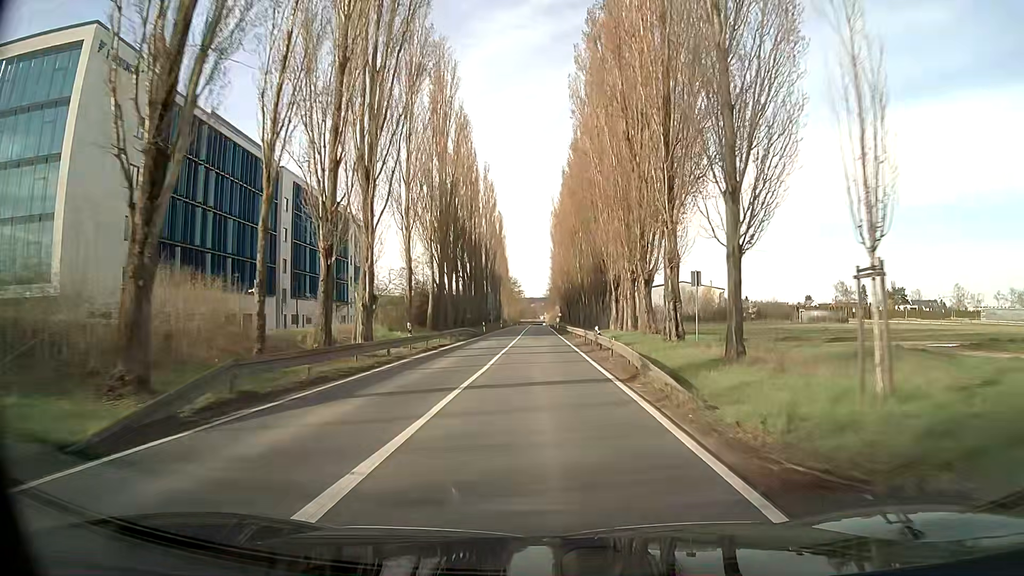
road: tertiary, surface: asphalt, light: Day
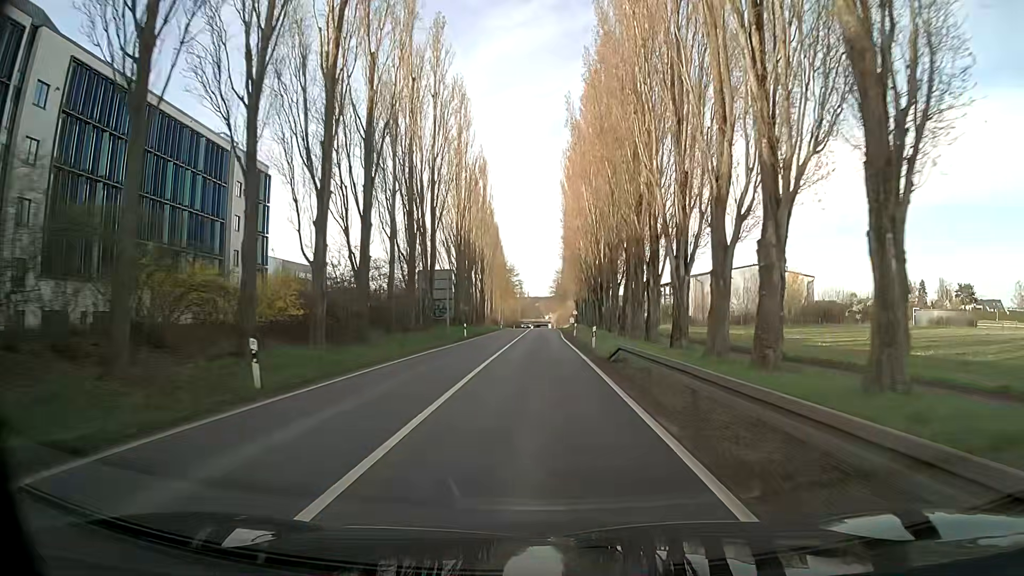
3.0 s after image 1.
(-0.2, +52.8) m; 0°
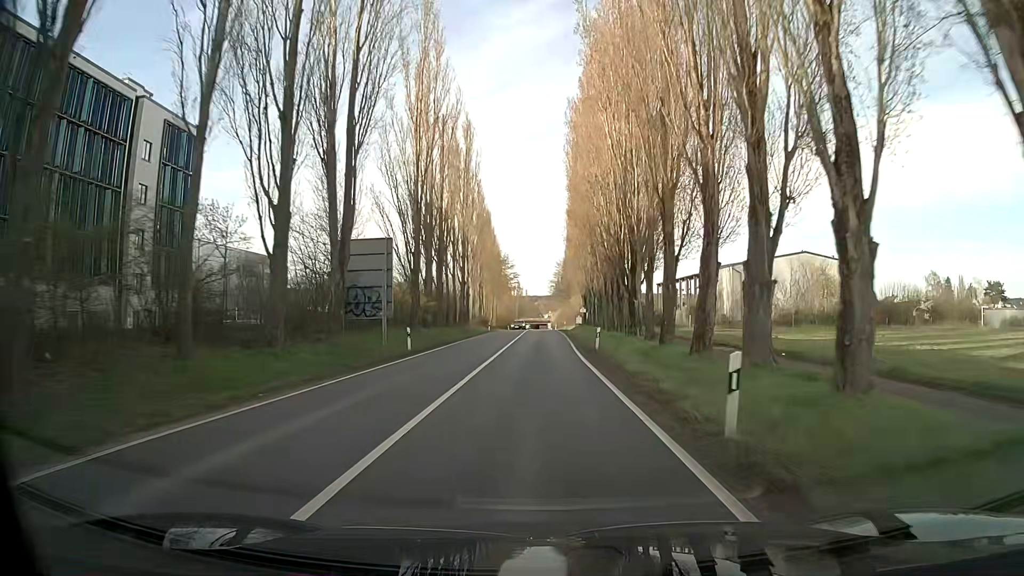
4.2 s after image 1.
(-0.4, +21.3) m; -1°
(0, +10) (0, +20) (0, +30) (0, +40) (0, +50) (0, +60) (0, +70) (+1, +80) (+1, +90) (+1, +100) m
